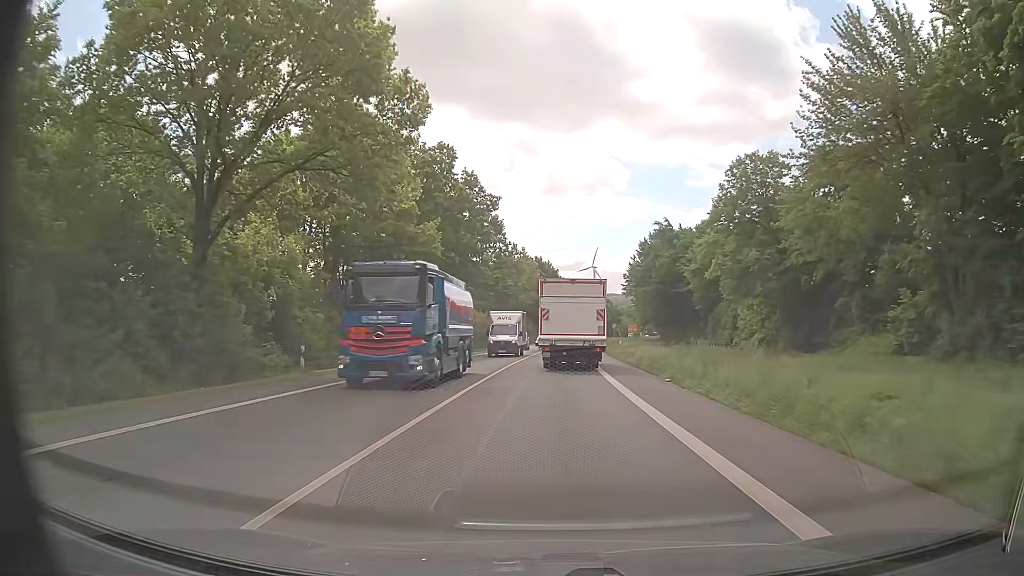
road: primary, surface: asphalt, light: Day
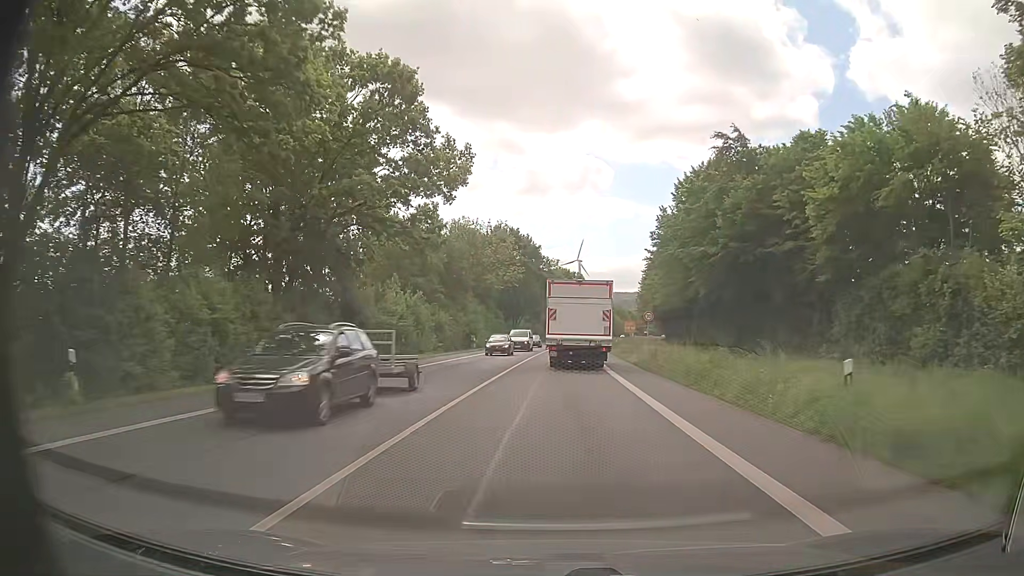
(+0.5, +39.8) m; +1°
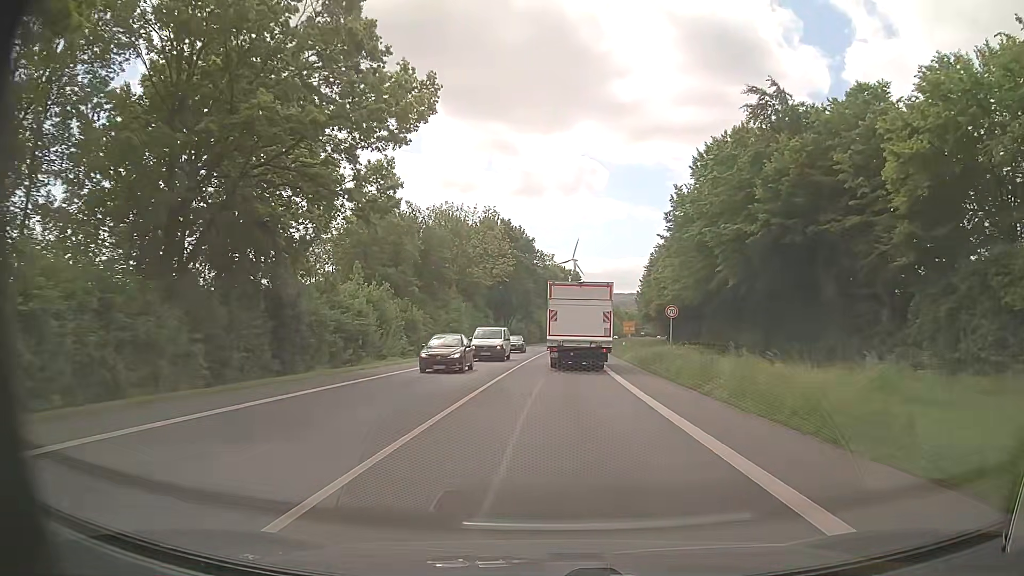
(+0.1, +9.9) m; 0°
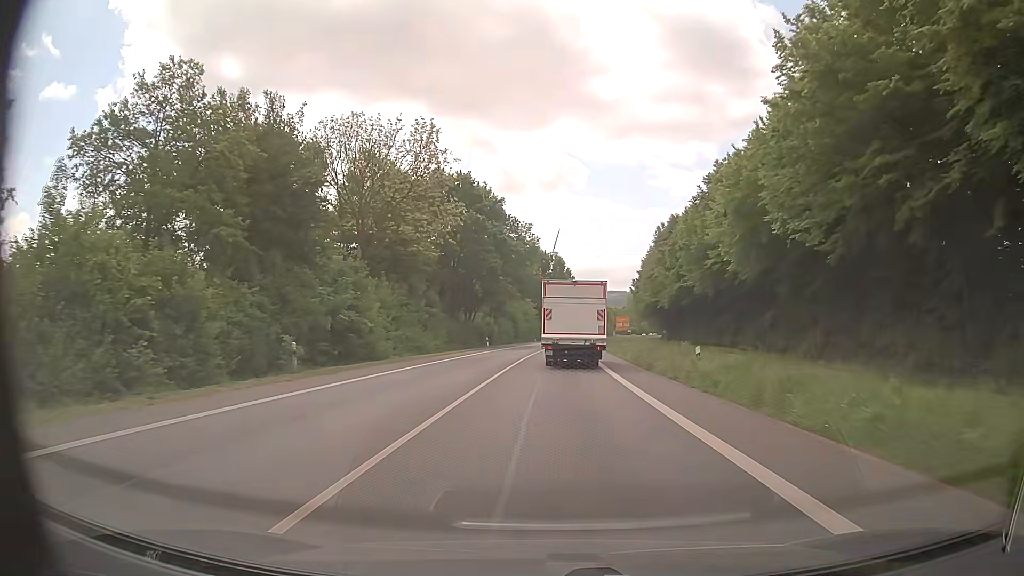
(+0.5, +29.9) m; +2°
(0, +10) (0, +20) (+1, +30) (+1, +40) (+1, +50) (+2, +60) (+2, +70) (+3, +80) (+4, +90) (+5, +100) m
